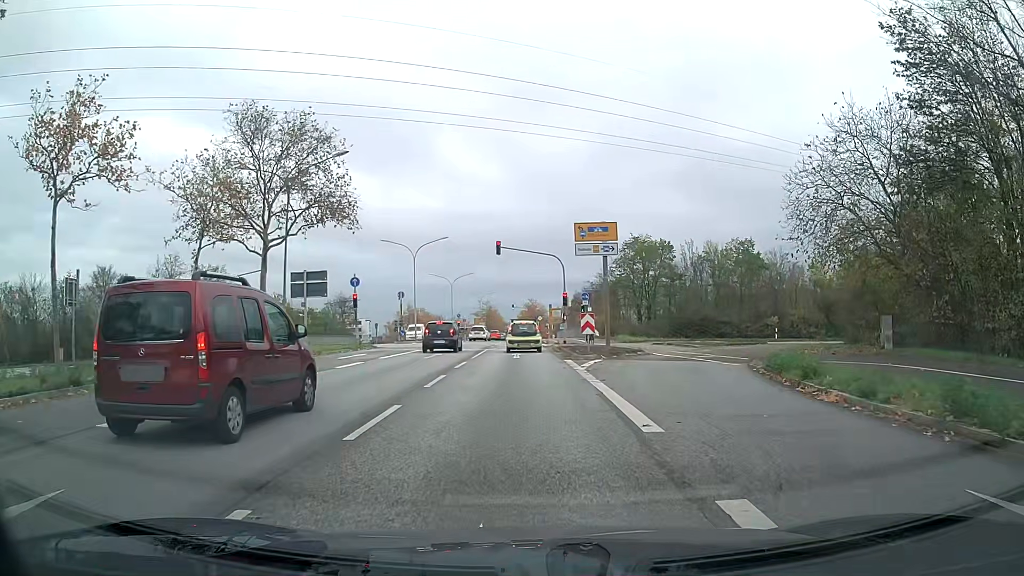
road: tertiary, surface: asphalt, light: Day
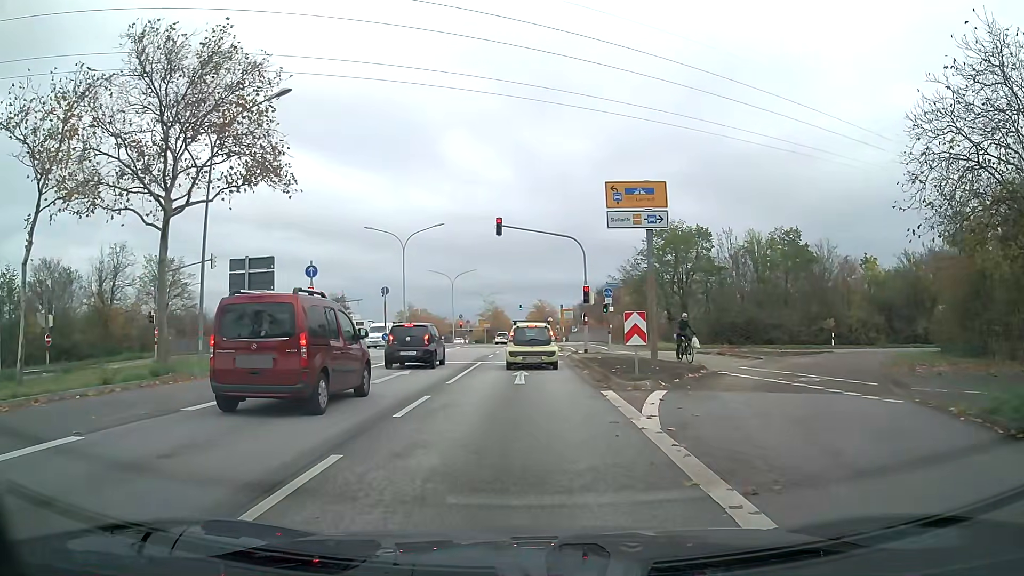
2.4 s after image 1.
(0.0, +9.7) m; 0°
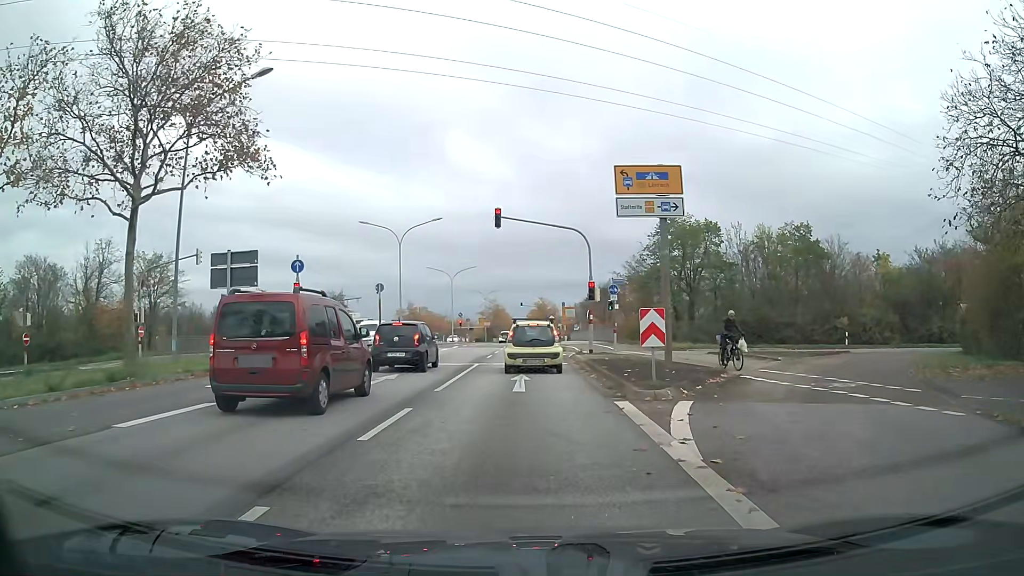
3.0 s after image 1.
(0.0, +2.1) m; 0°
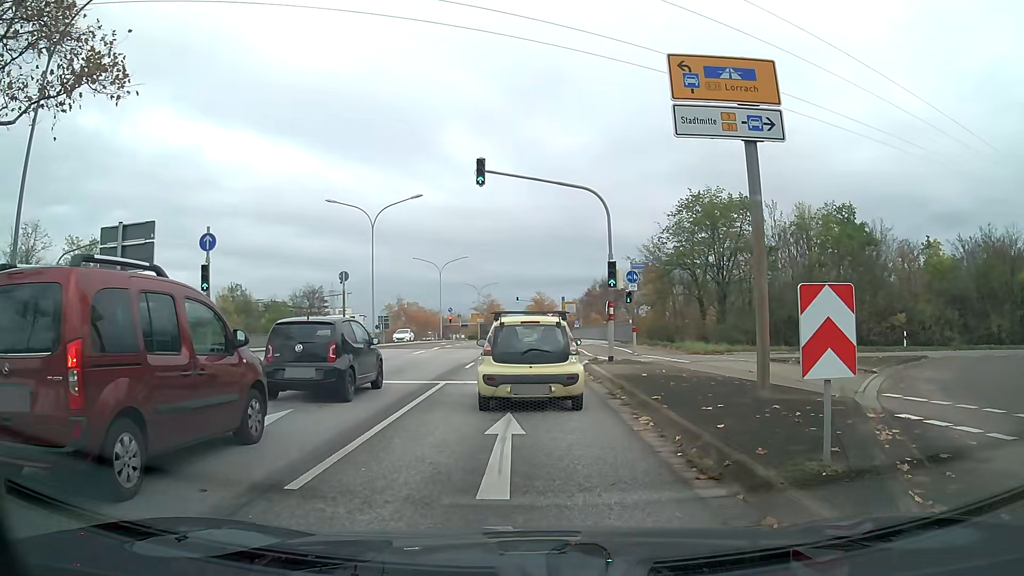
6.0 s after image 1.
(0.0, +8.3) m; 0°
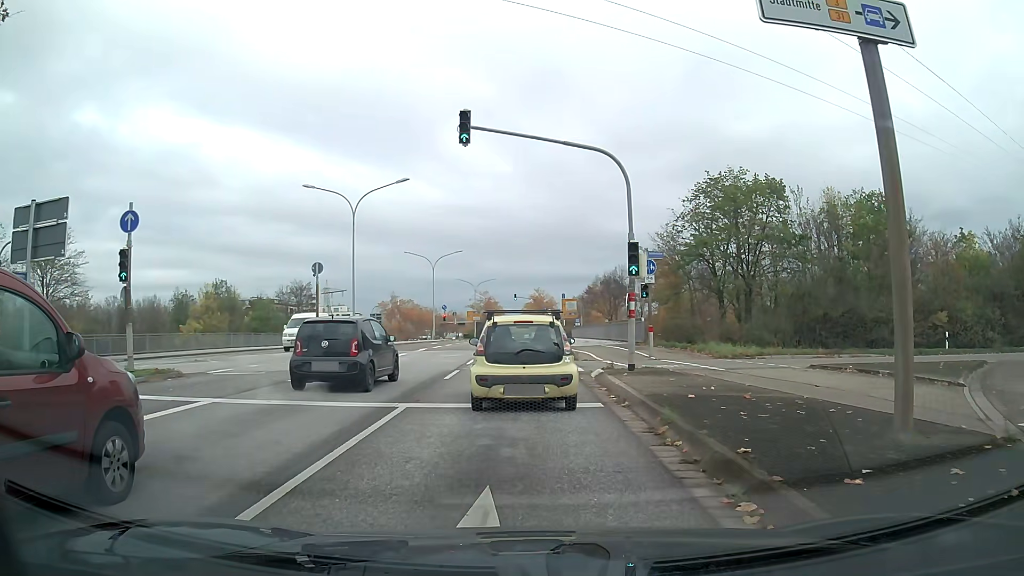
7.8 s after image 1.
(0.0, +4.8) m; 0°
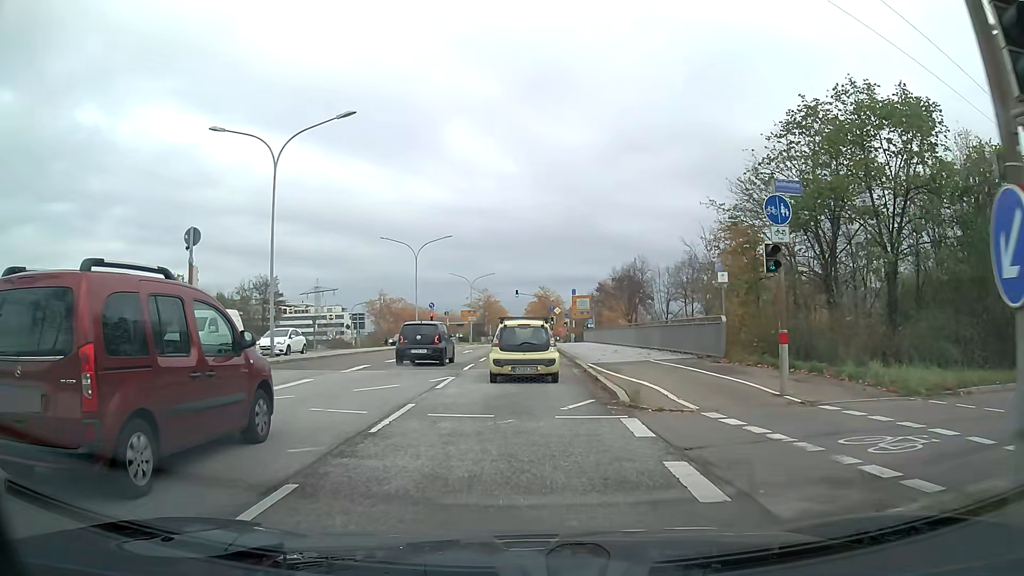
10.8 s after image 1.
(0.0, +14.1) m; 0°
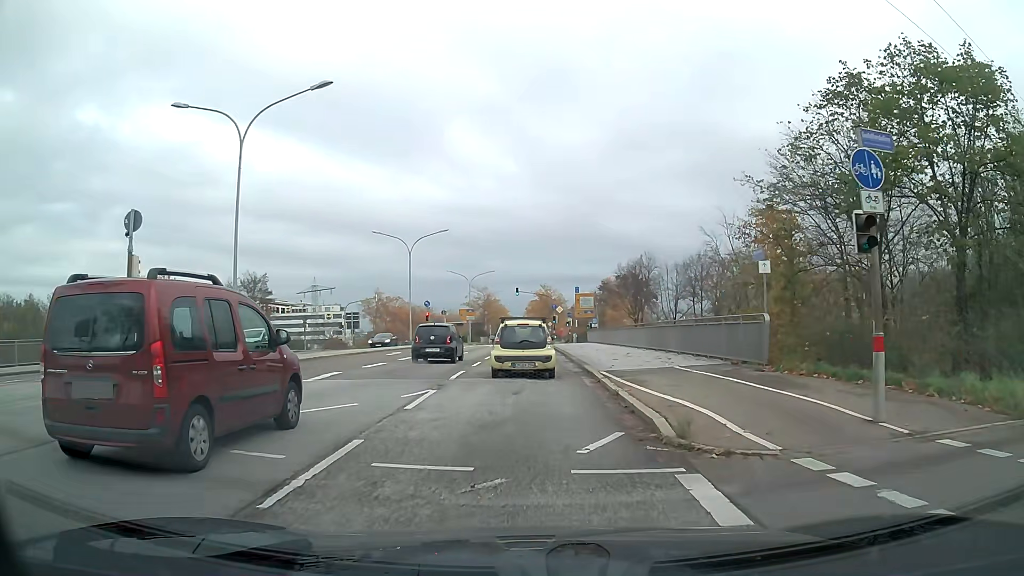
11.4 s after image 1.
(0.0, +3.8) m; 0°
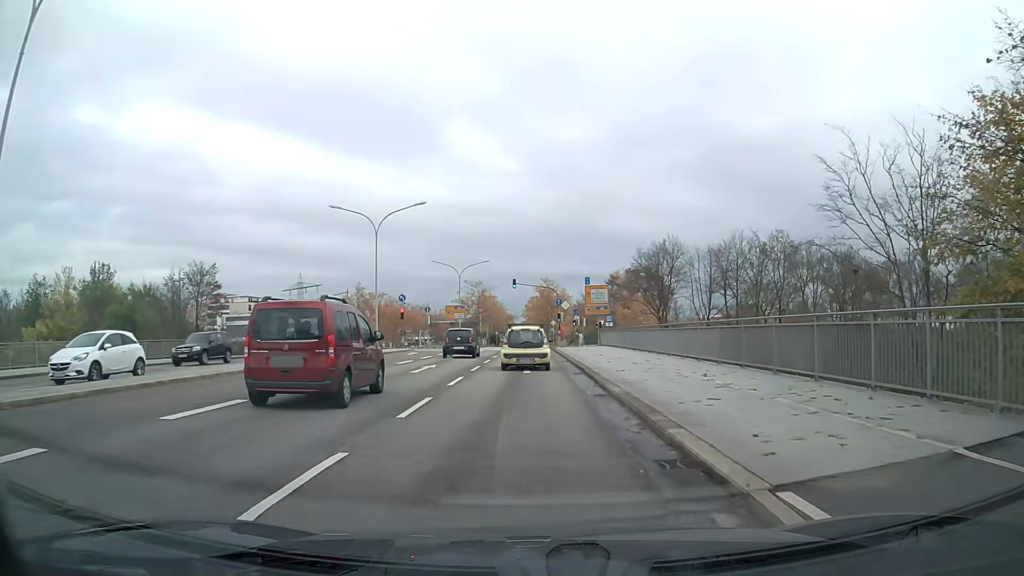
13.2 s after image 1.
(0.0, +13.0) m; 0°
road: primary
(0, +10) (0, +20) (0, +30) (0, +40) (0, +50) (0, +60) (0, +70) (0, +80) (0, +90) (0, +100) m
